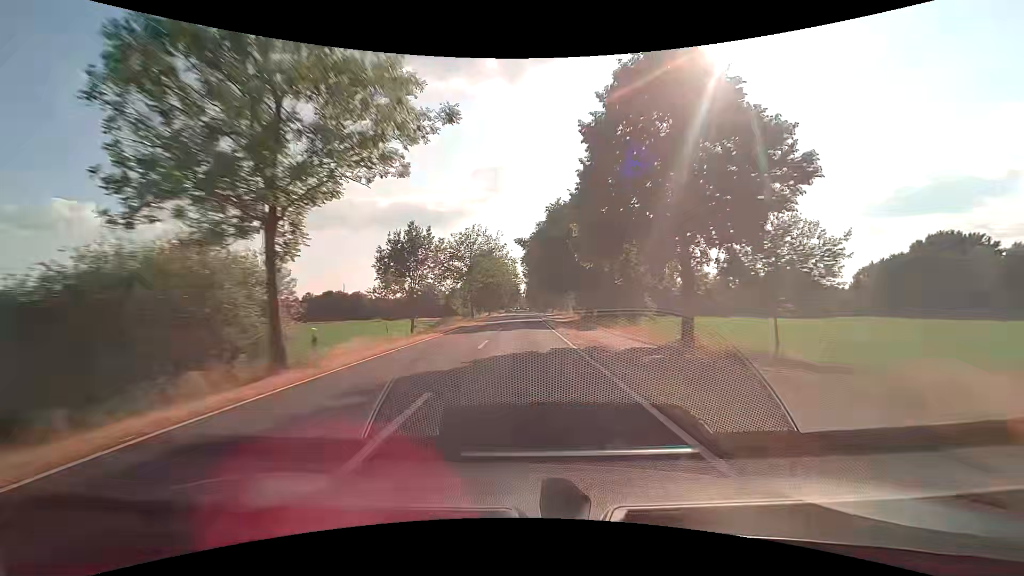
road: secondary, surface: asphalt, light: Day
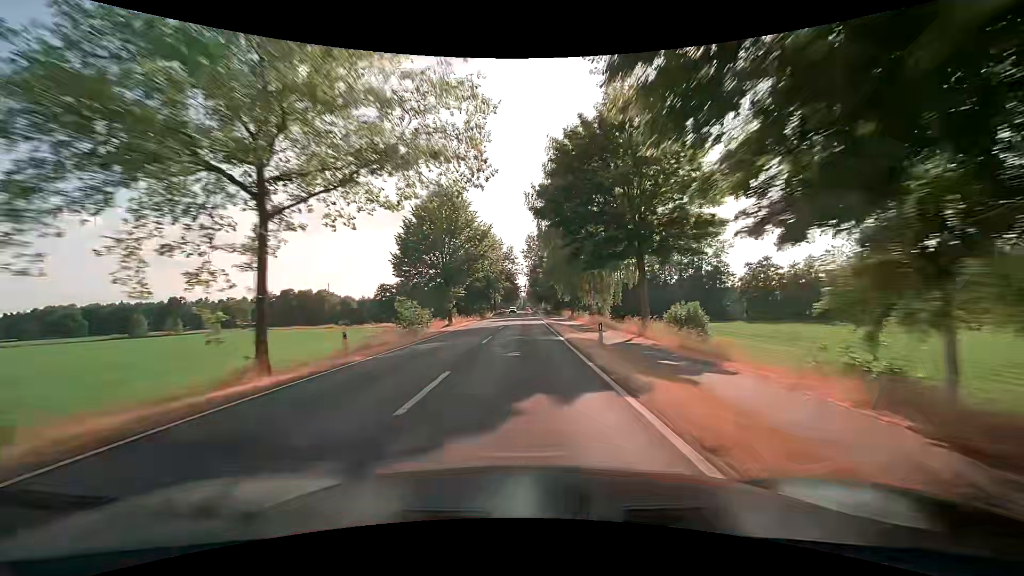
(0.0, +46.9) m; 0°
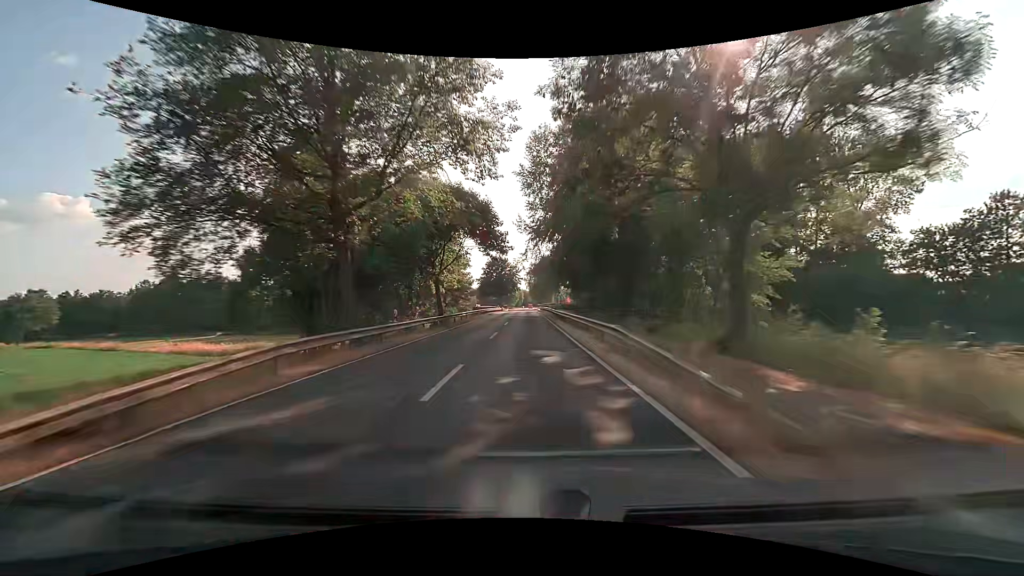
(-0.2, +72.8) m; 0°
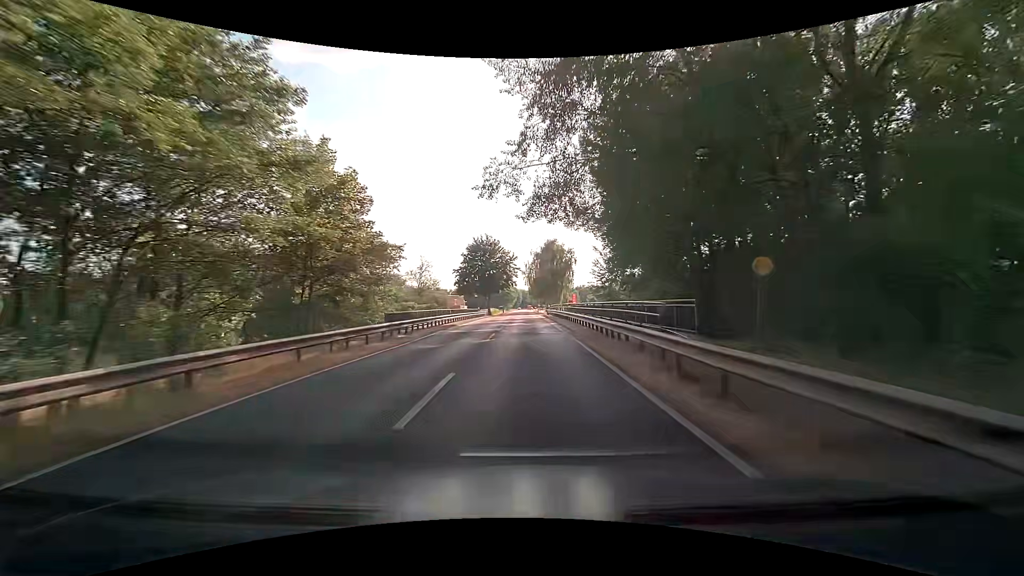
(+0.1, +38.2) m; 0°
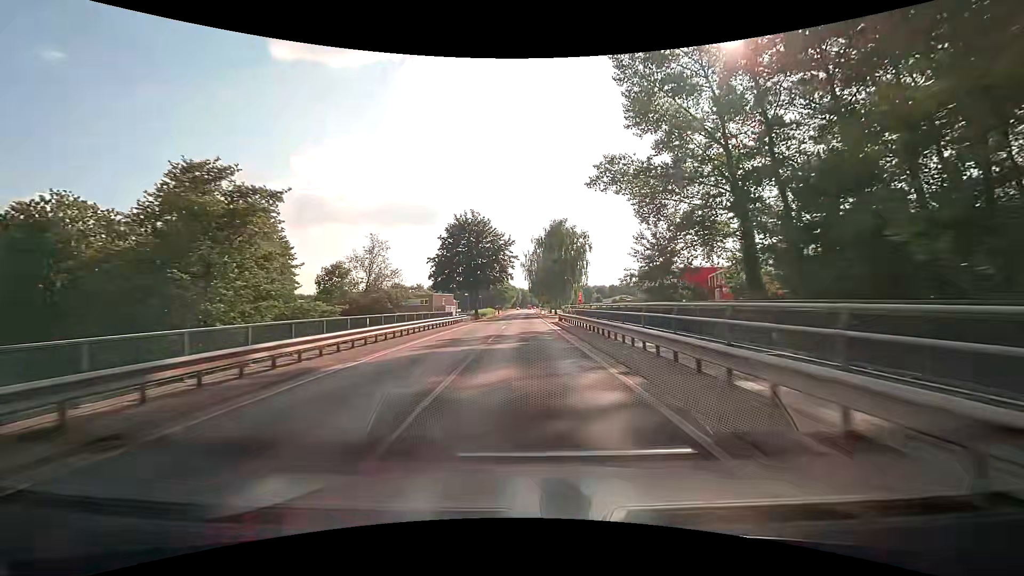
(+0.3, +23.2) m; +1°
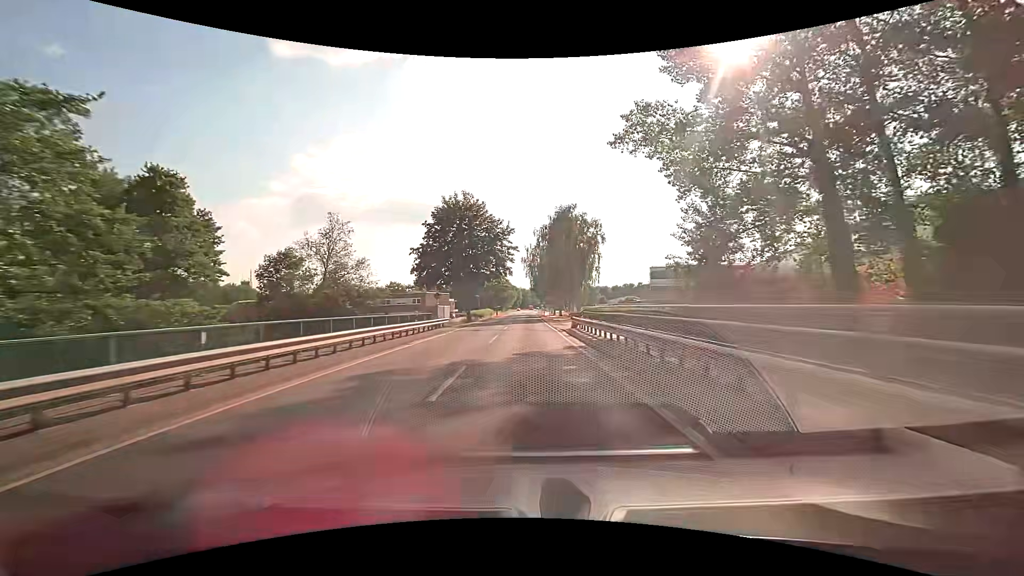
(-0.1, +10.9) m; 0°
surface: paved
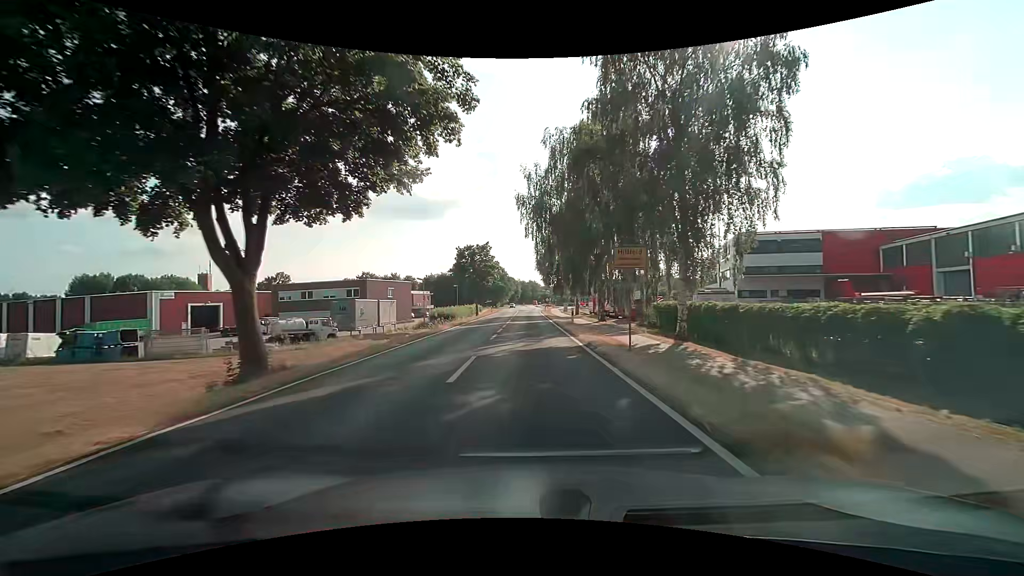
(0.0, +45.5) m; 0°
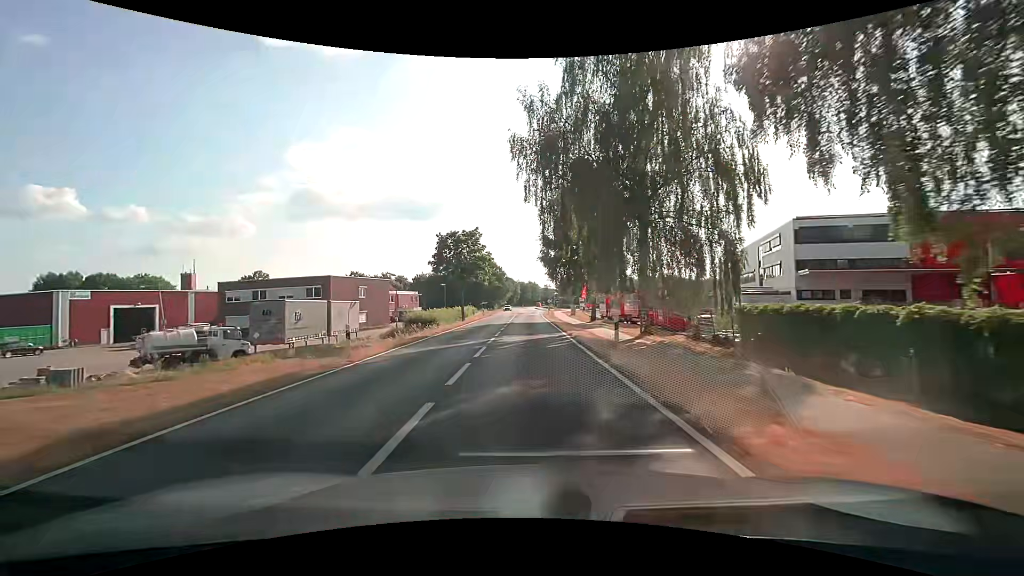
(0.0, +14.4) m; -1°
(0, +10) (0, +20) (+1, +30) (+1, +40) (+1, +50) (+1, +60) (+2, +70) (+2, +80) (+3, +90) (+4, +100) m
